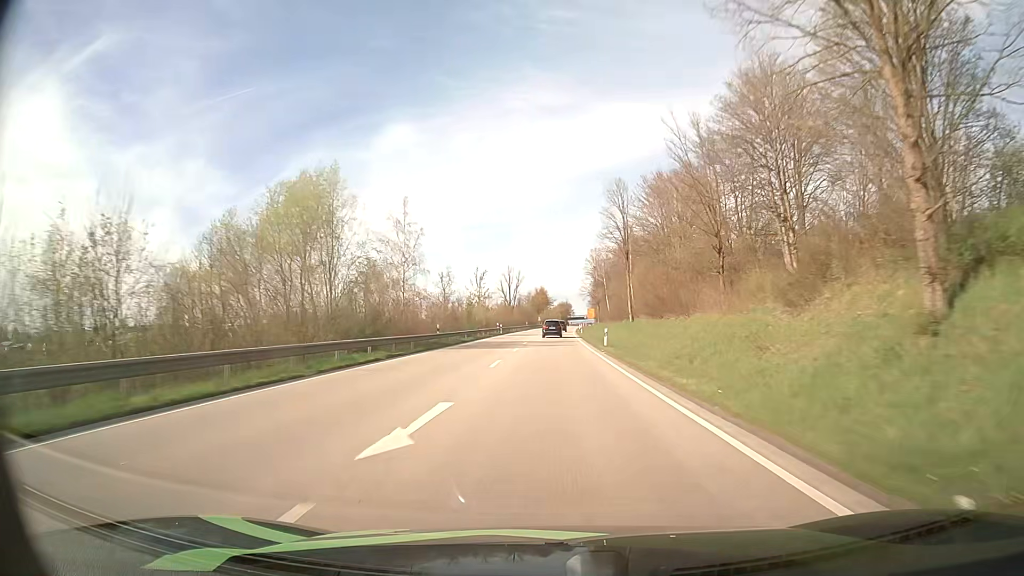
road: primary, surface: asphalt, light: Day
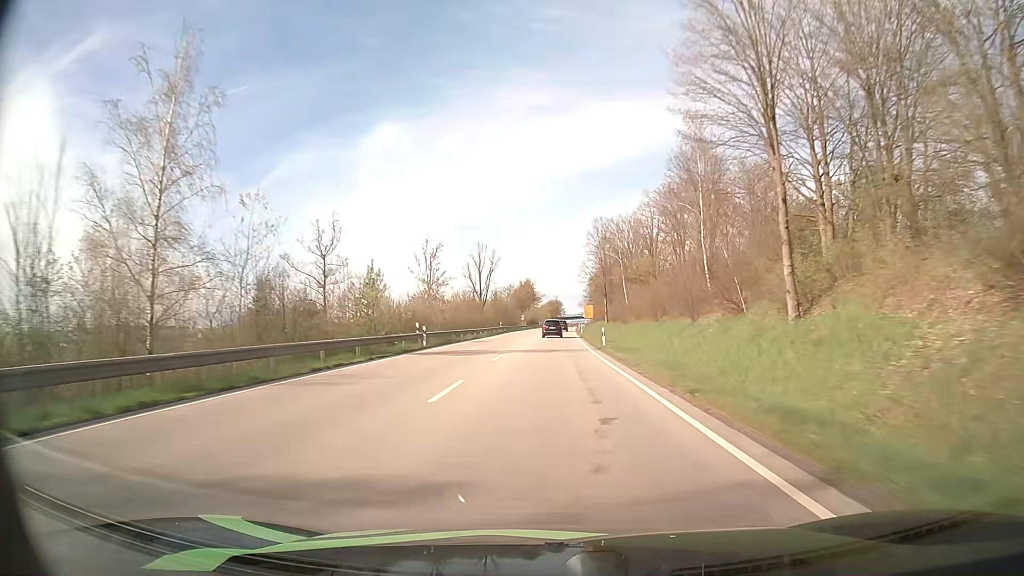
(+0.3, +45.1) m; +1°
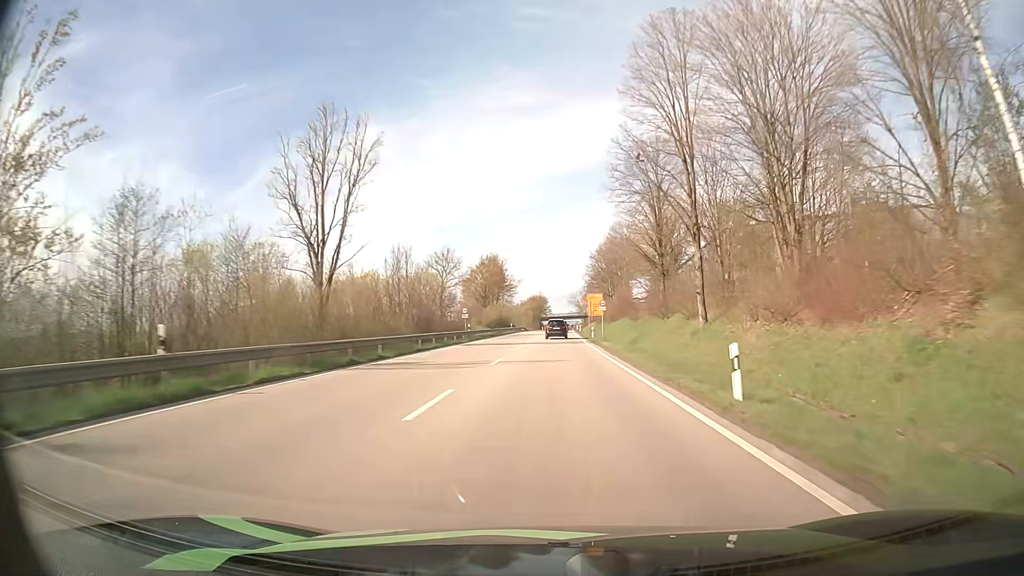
(+1.0, +73.5) m; +1°
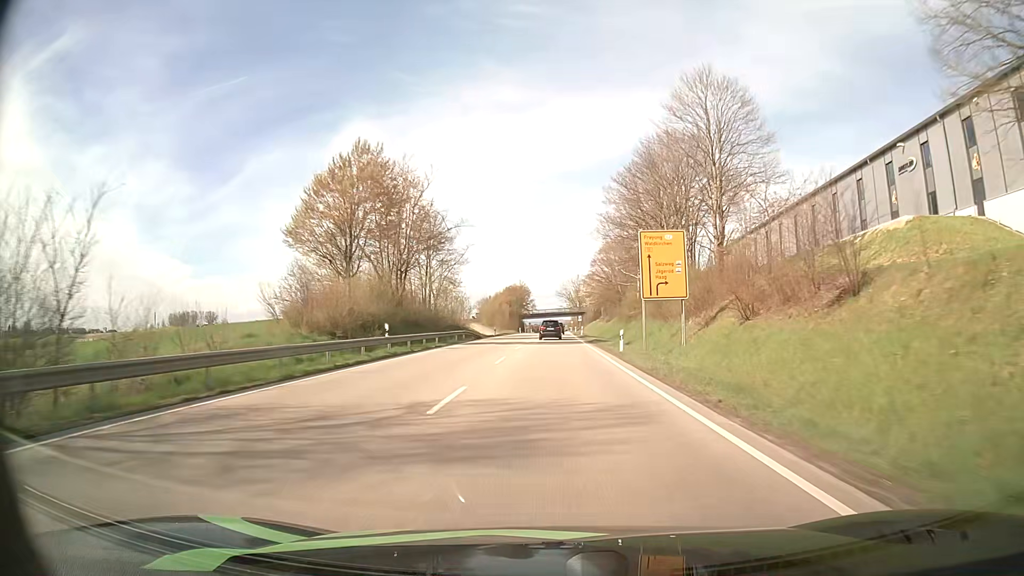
(+0.8, +70.5) m; +1°
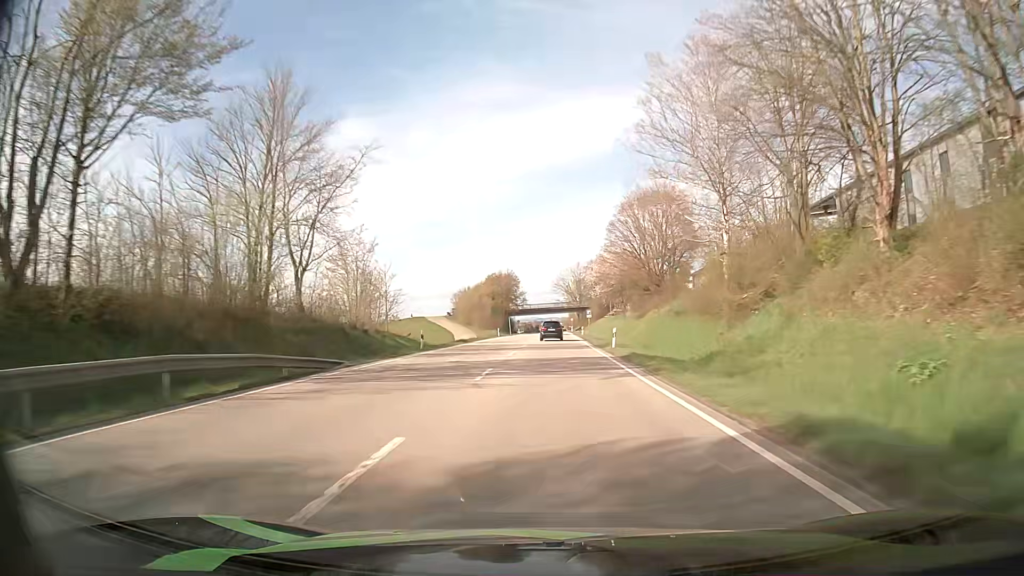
(+0.2, +41.8) m; 0°
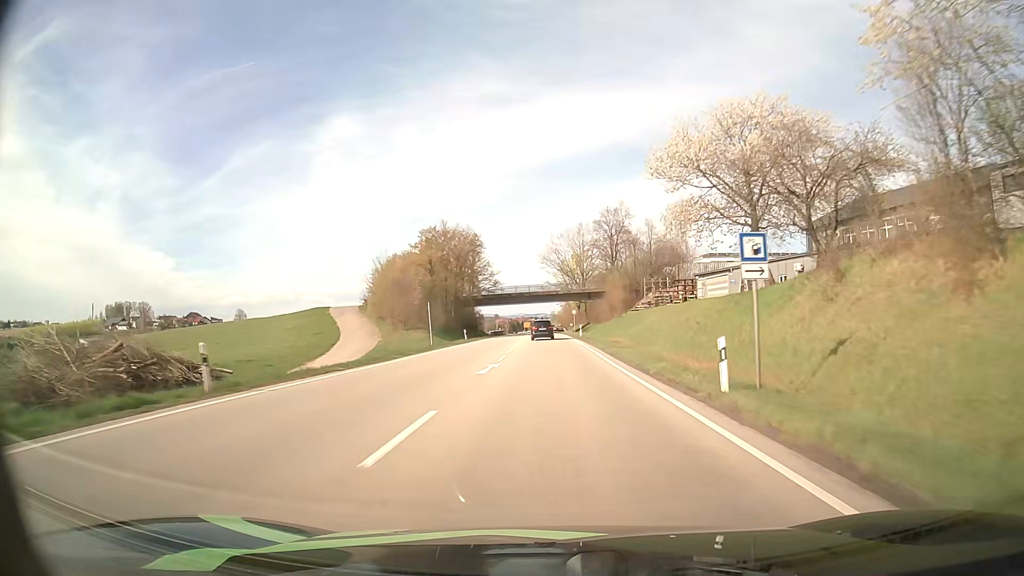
(+1.1, +69.1) m; +1°
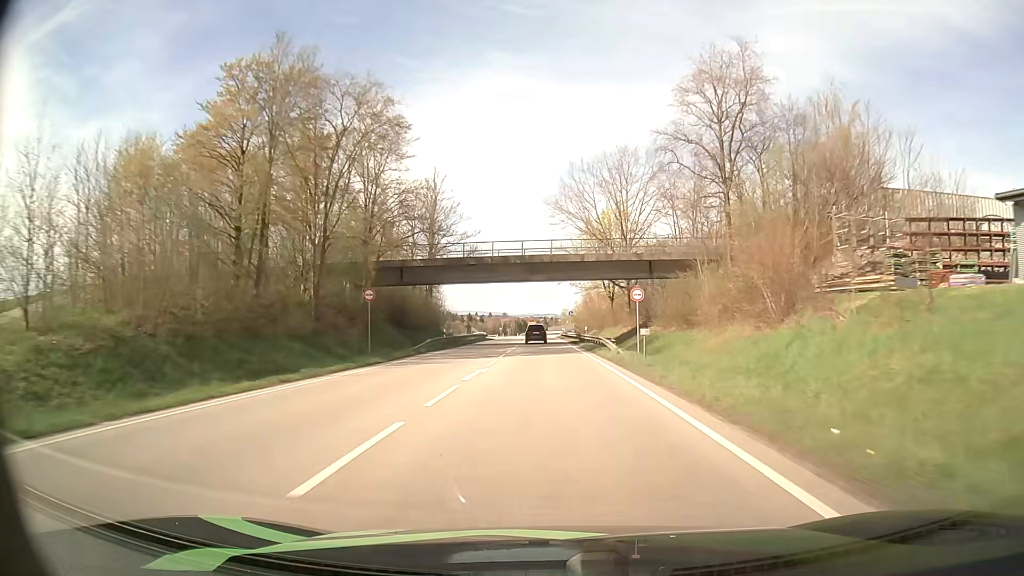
(-0.1, +55.8) m; -1°
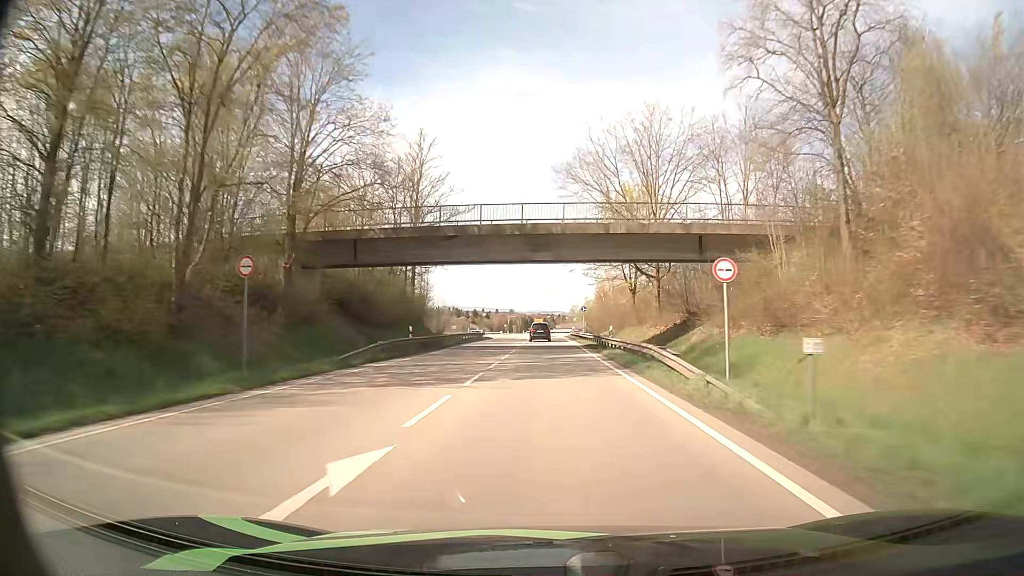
(-0.1, +14.2) m; -1°
(0, +10) (0, +20) (0, +30) (0, +40) (0, +50) (0, +60) (-1, +70) (-1, +80) (-1, +90) (-1, +100) m
